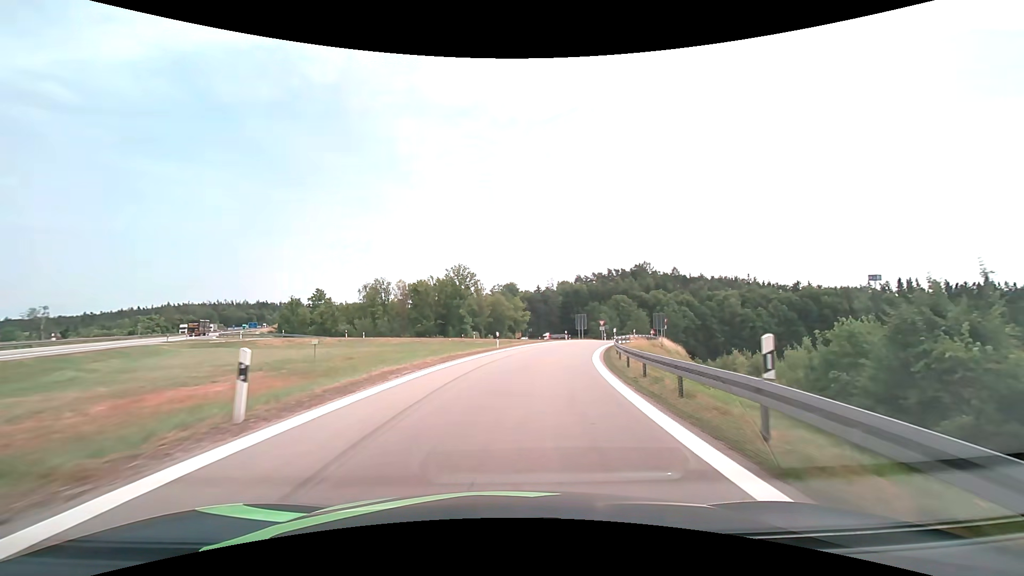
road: motorway_link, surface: asphalt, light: Day
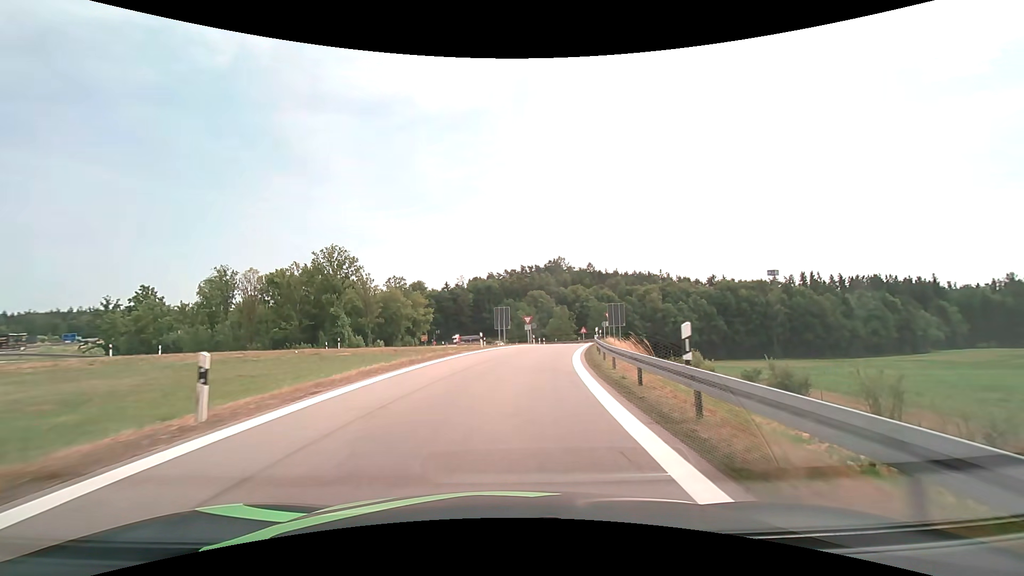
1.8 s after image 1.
(+2.5, +23.5) m; +10°
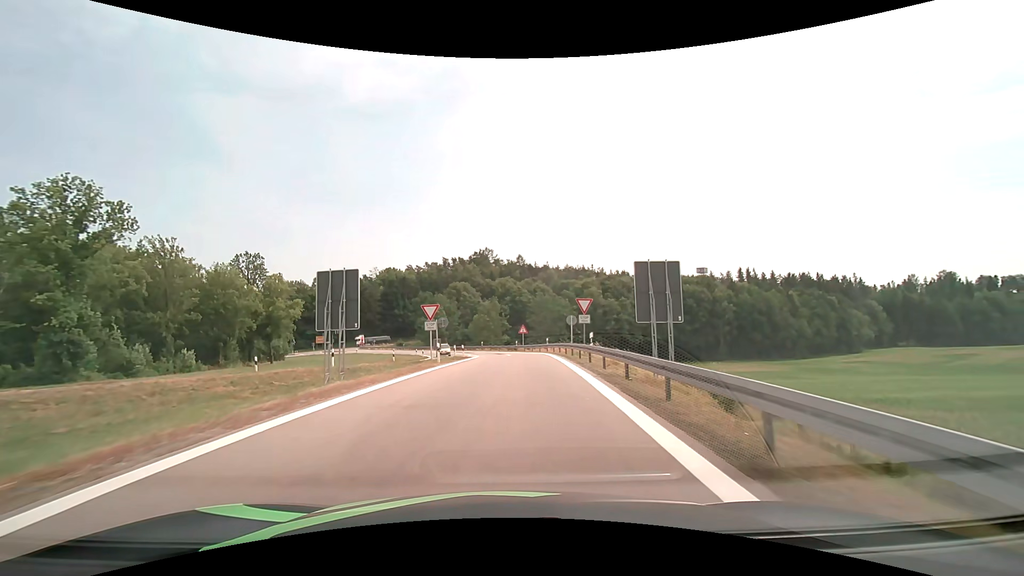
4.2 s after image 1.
(+2.6, +30.0) m; +9°
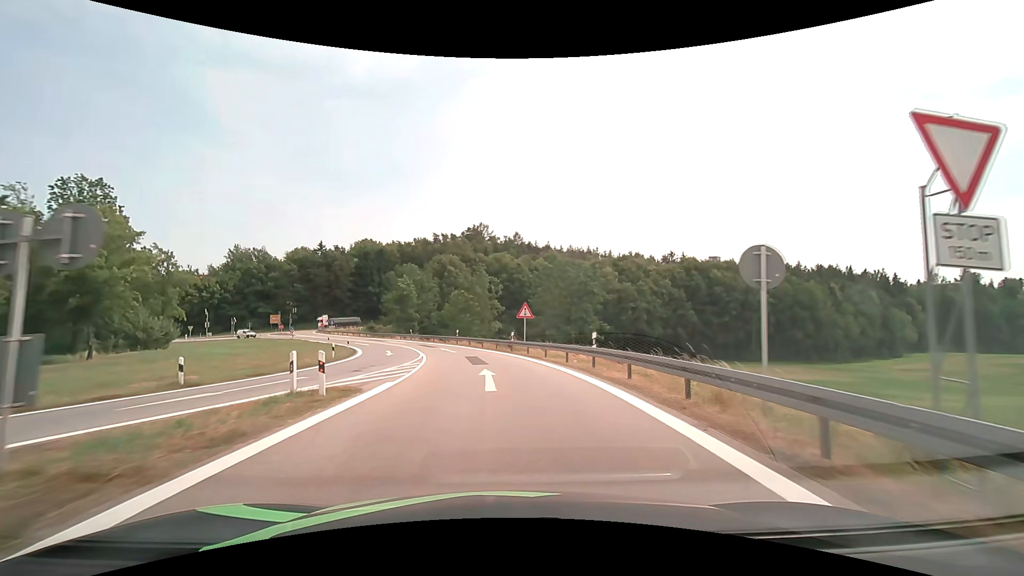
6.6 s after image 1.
(+0.5, +28.3) m; +1°
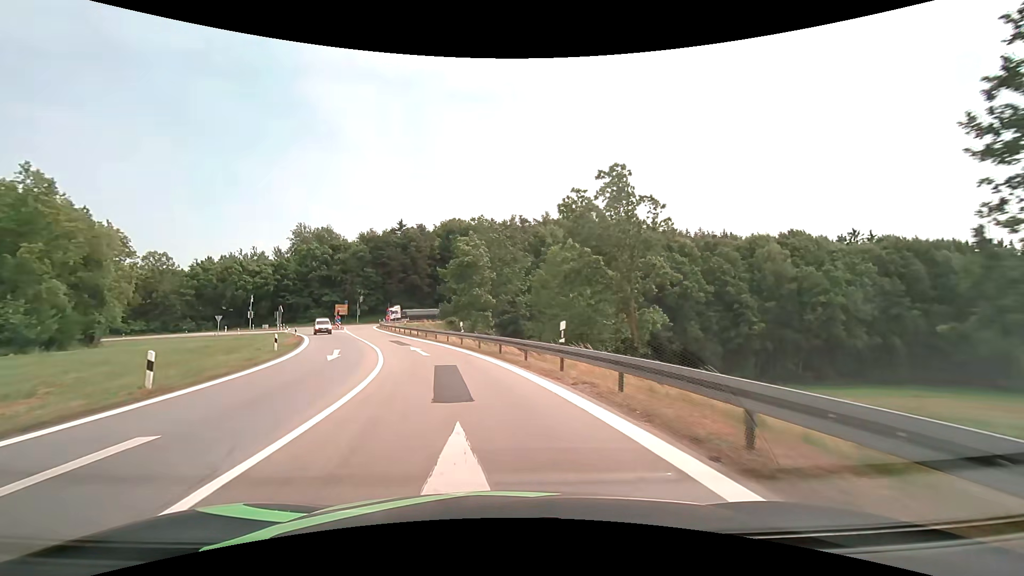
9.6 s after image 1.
(-3.0, +35.0) m; -12°
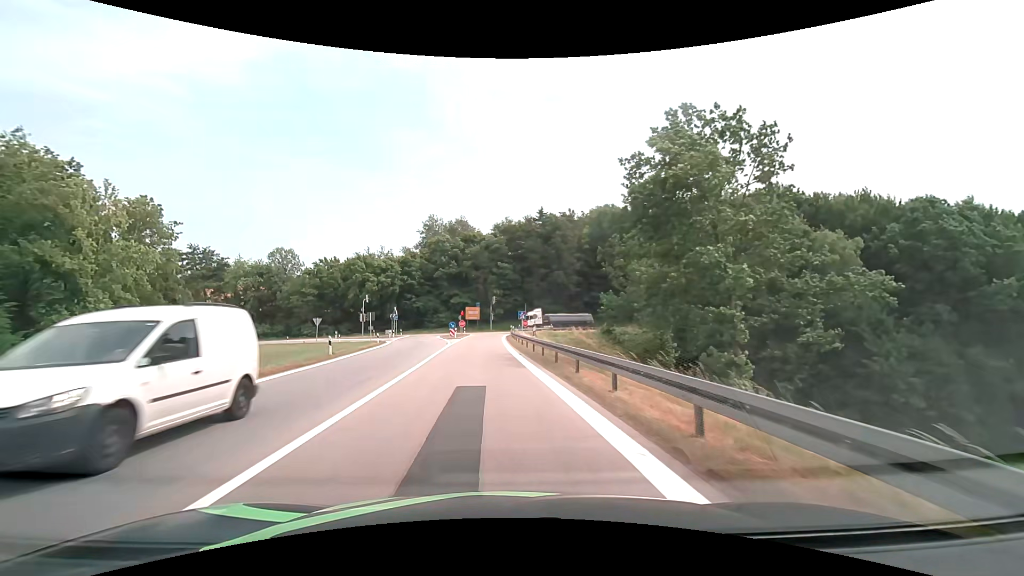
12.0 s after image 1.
(-3.8, +26.4) m; -17°
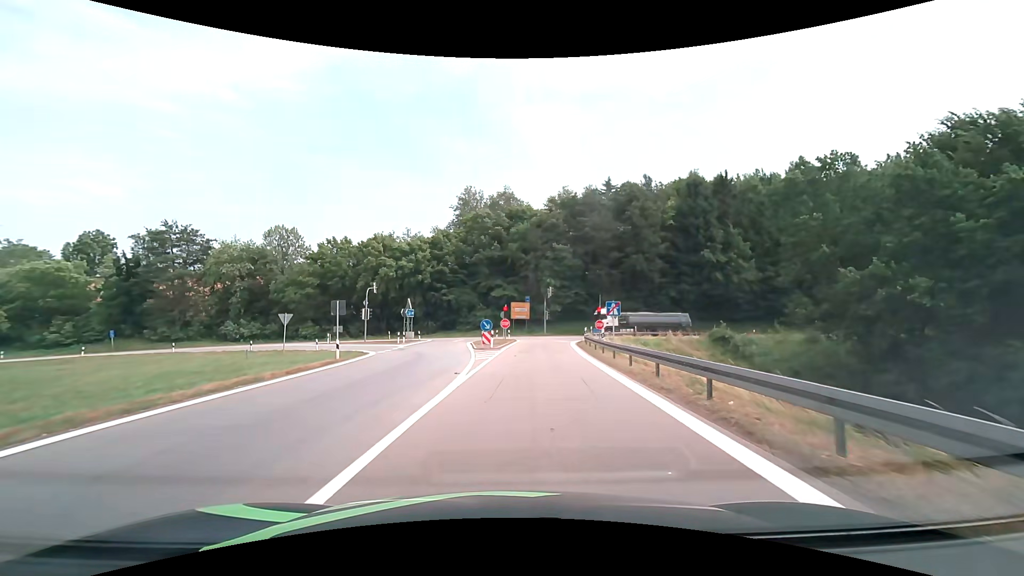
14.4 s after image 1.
(-1.7, +24.3) m; -5°
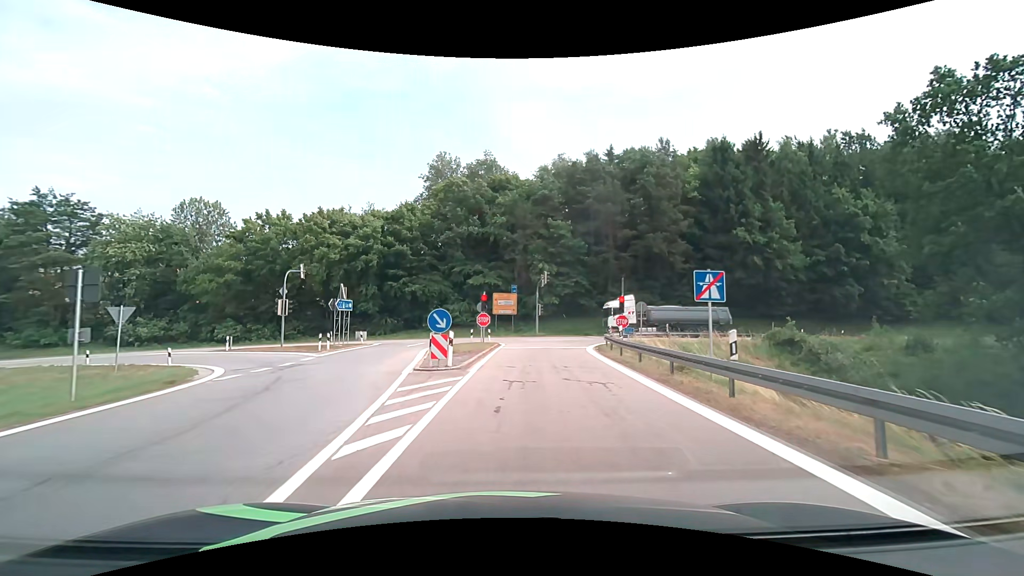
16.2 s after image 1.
(+0.3, +15.9) m; +2°
